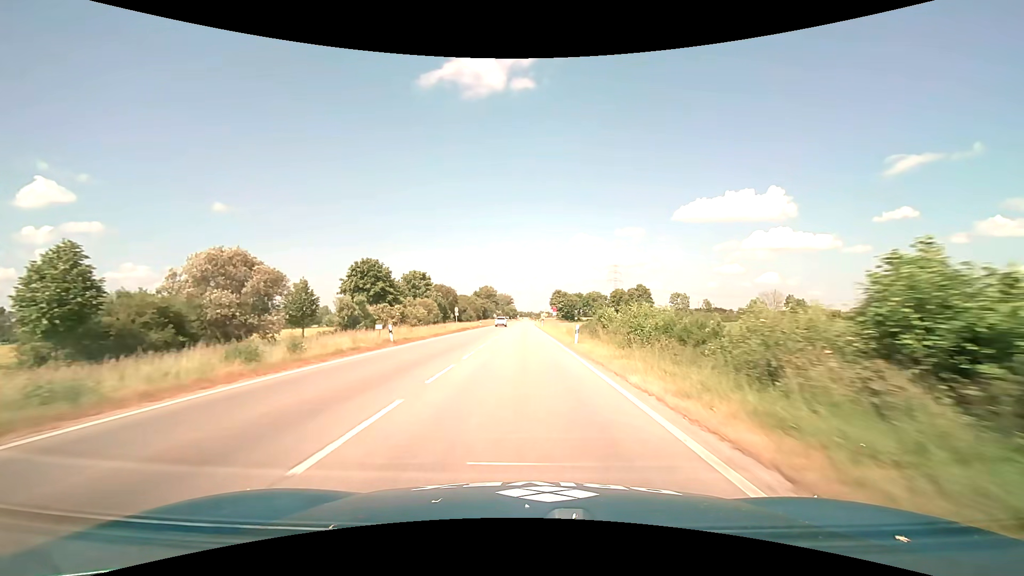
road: primary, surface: asphalt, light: Day
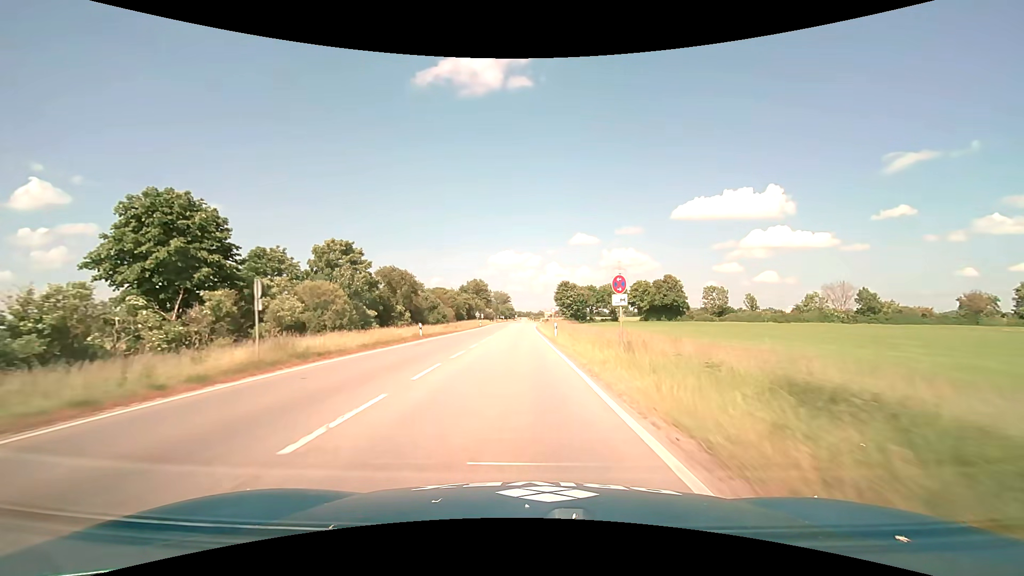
(+0.1, +41.0) m; 0°
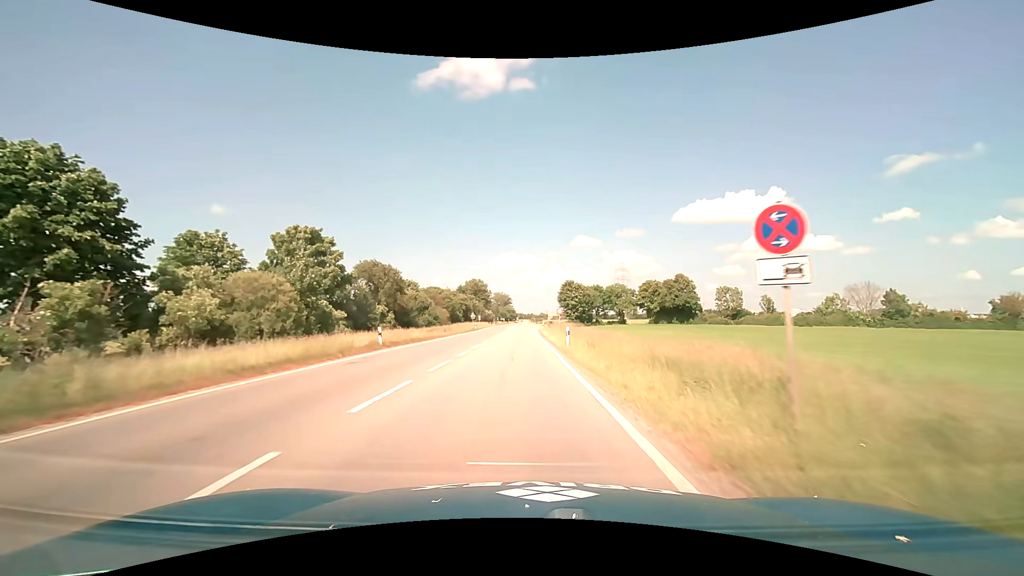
(0.0, +9.8) m; 0°
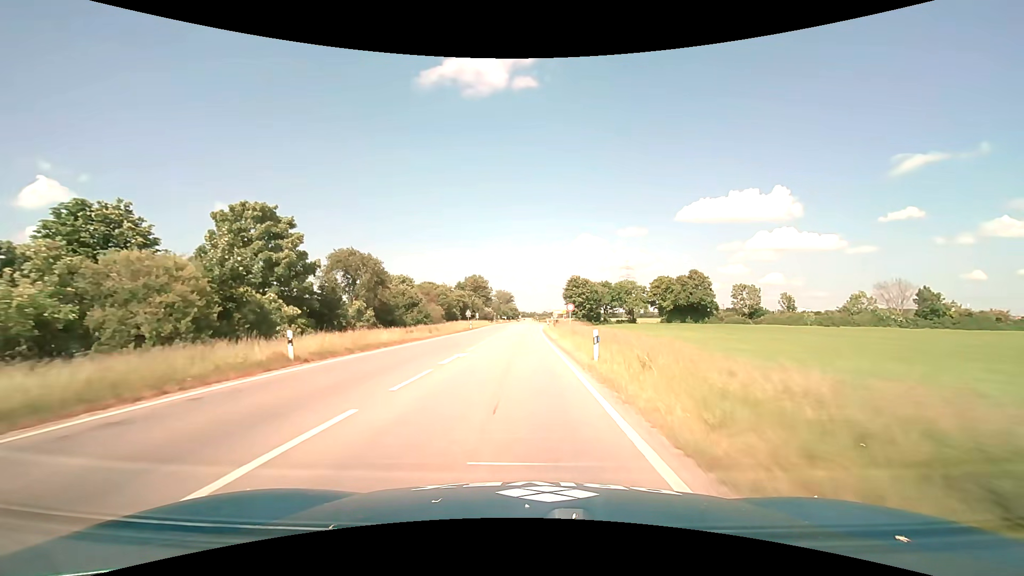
(0.0, +9.7) m; 0°
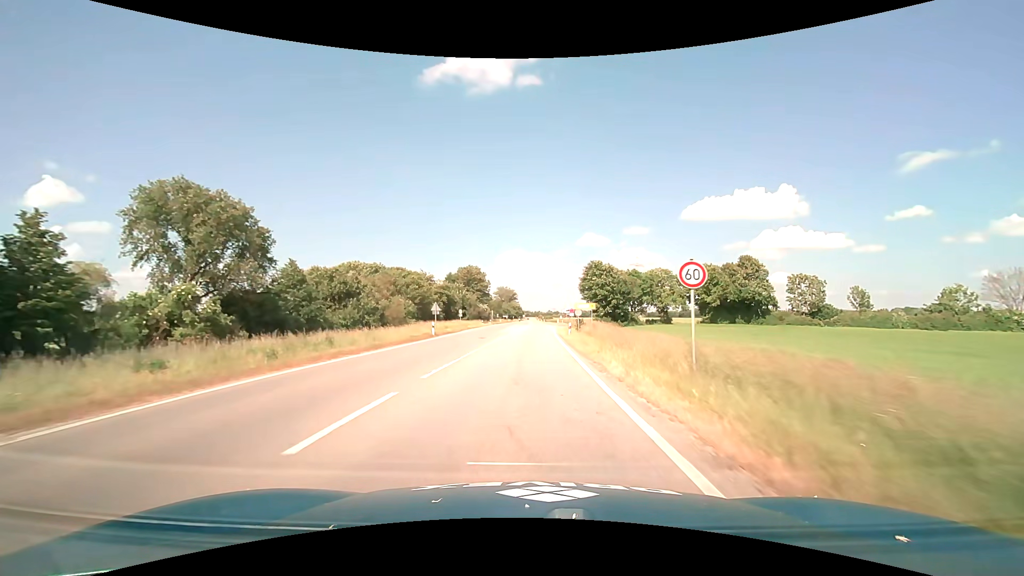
(-0.2, +28.4) m; -1°
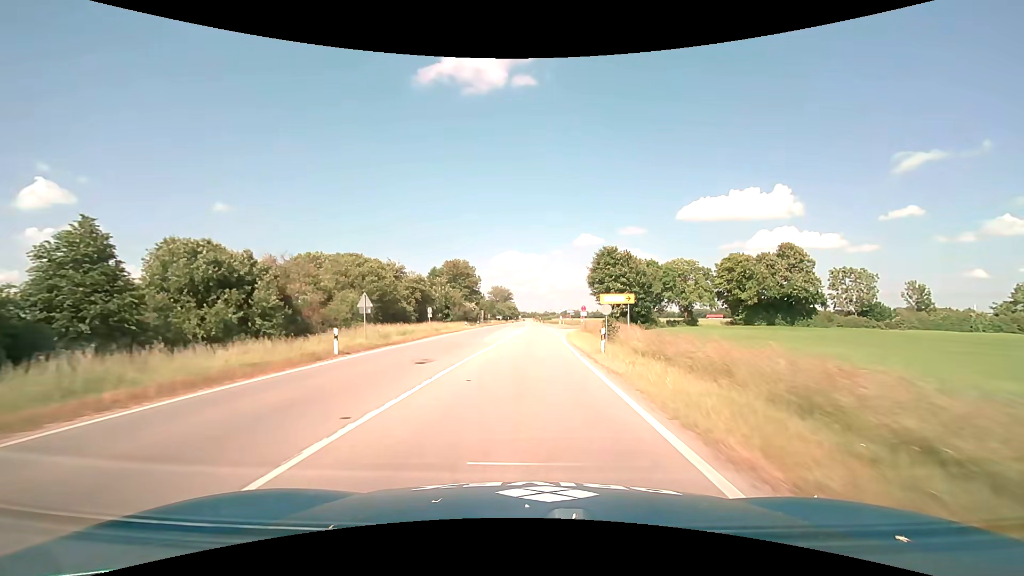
(+0.1, +18.1) m; 0°
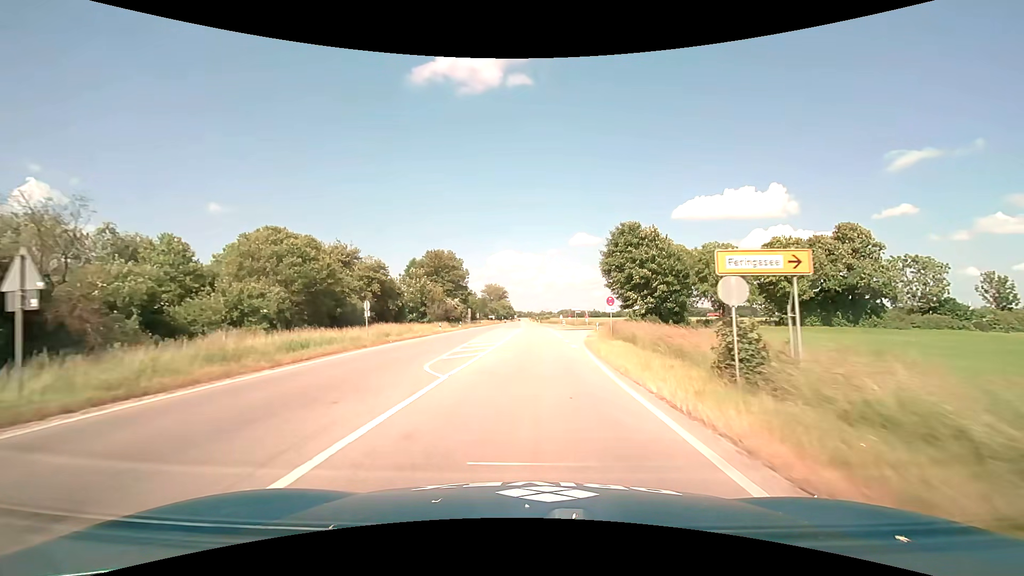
(0.0, +17.3) m; 0°
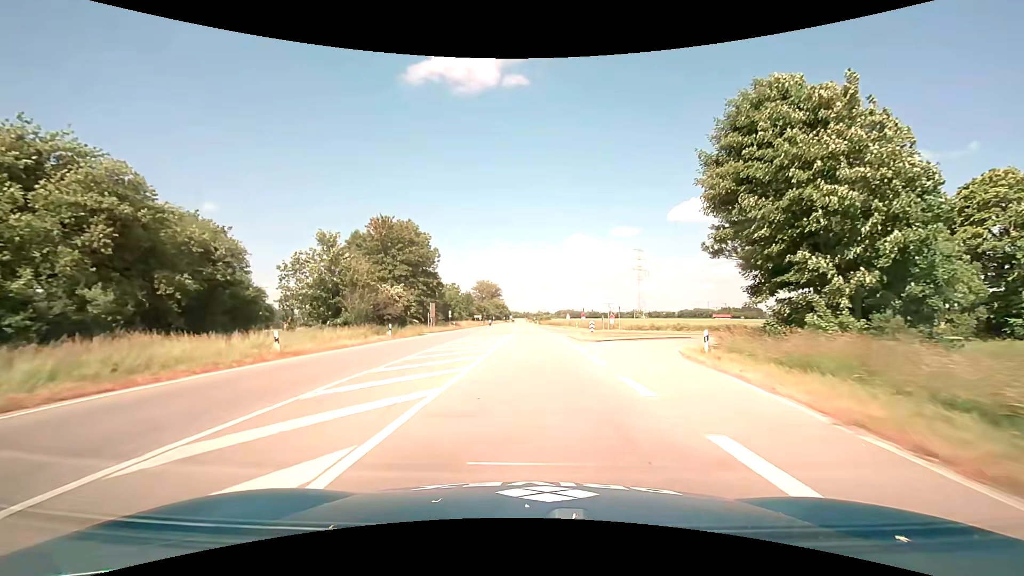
(+0.2, +32.9) m; 0°
(0, +10) (0, +20) (0, +30) (0, +40) (0, +50) (0, +60) (0, +70) (0, +80) (0, +90) (0, +100) m
